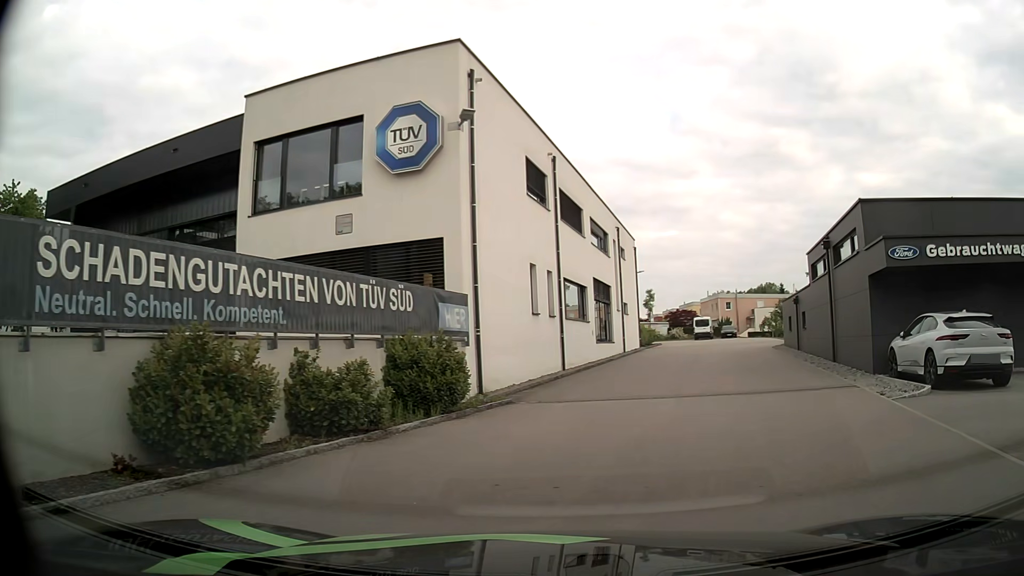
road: secondary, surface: asphalt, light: Day
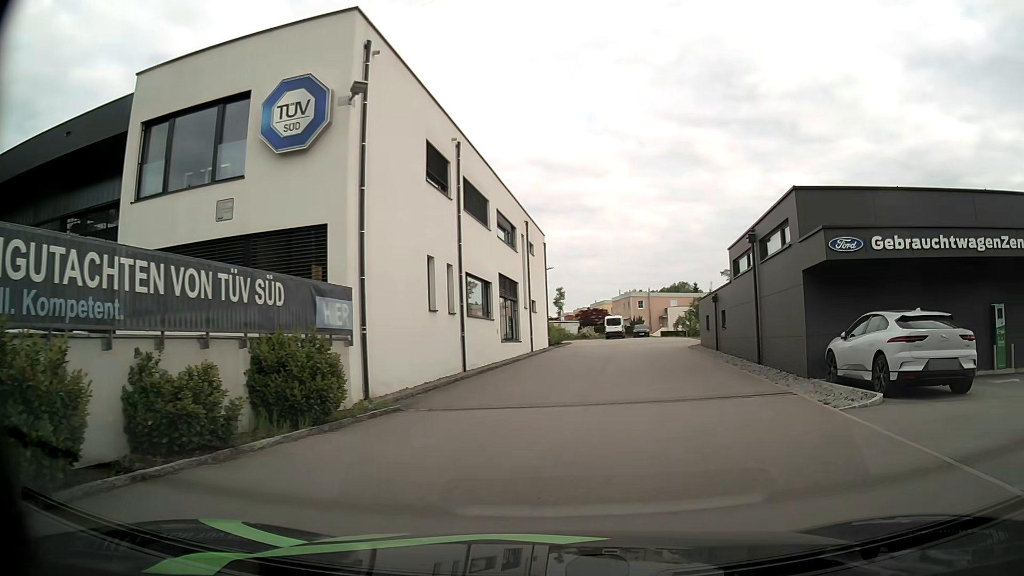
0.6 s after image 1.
(+0.2, +1.8) m; +9°
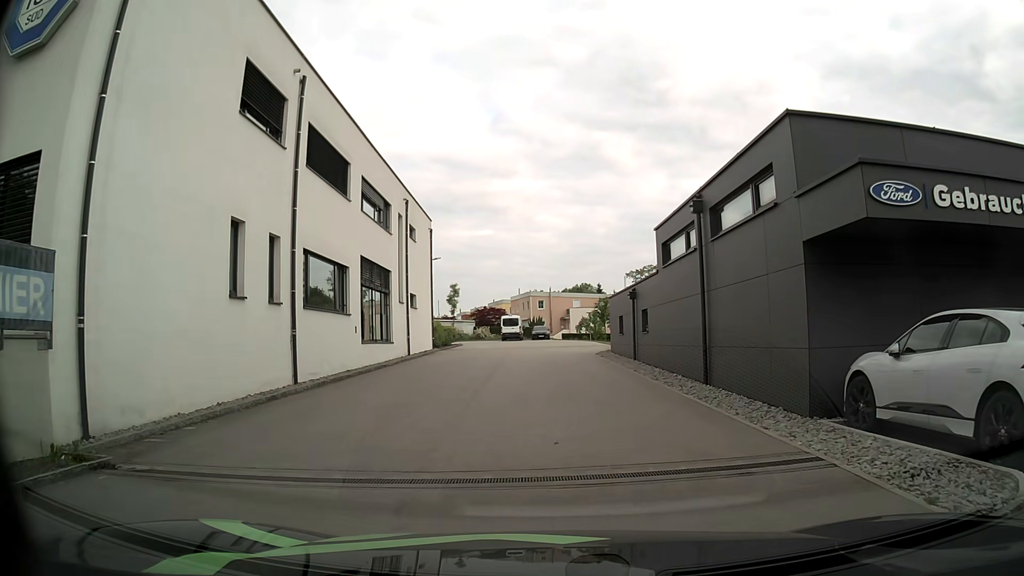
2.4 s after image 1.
(+0.8, +6.4) m; +9°
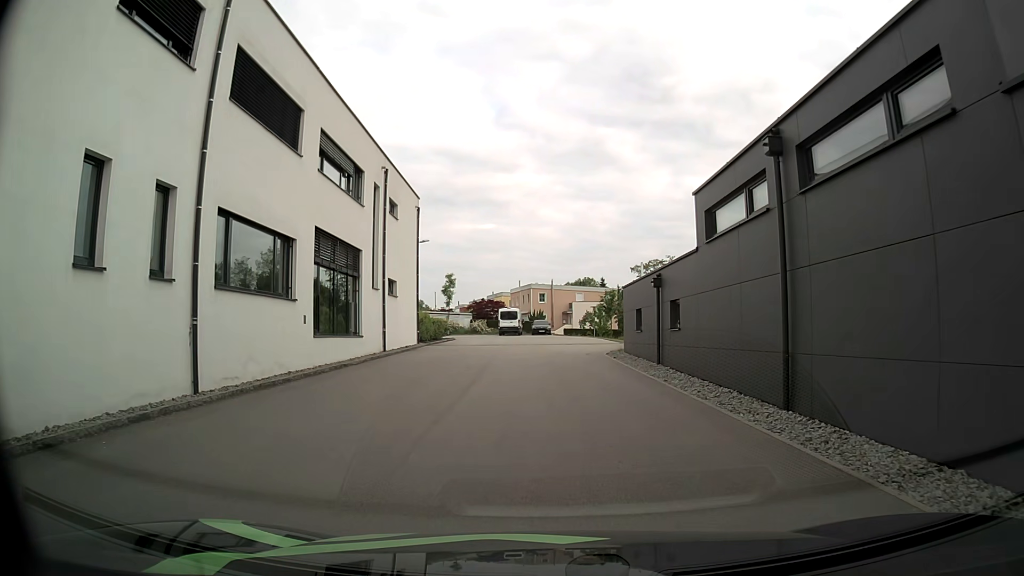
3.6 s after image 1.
(0.0, +5.2) m; -1°
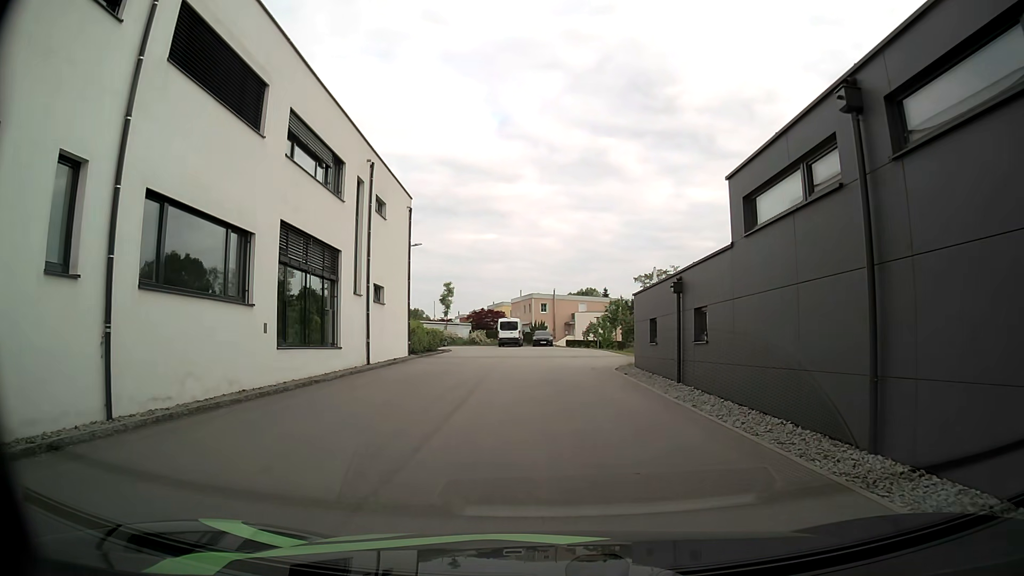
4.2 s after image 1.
(0.0, +2.8) m; 0°
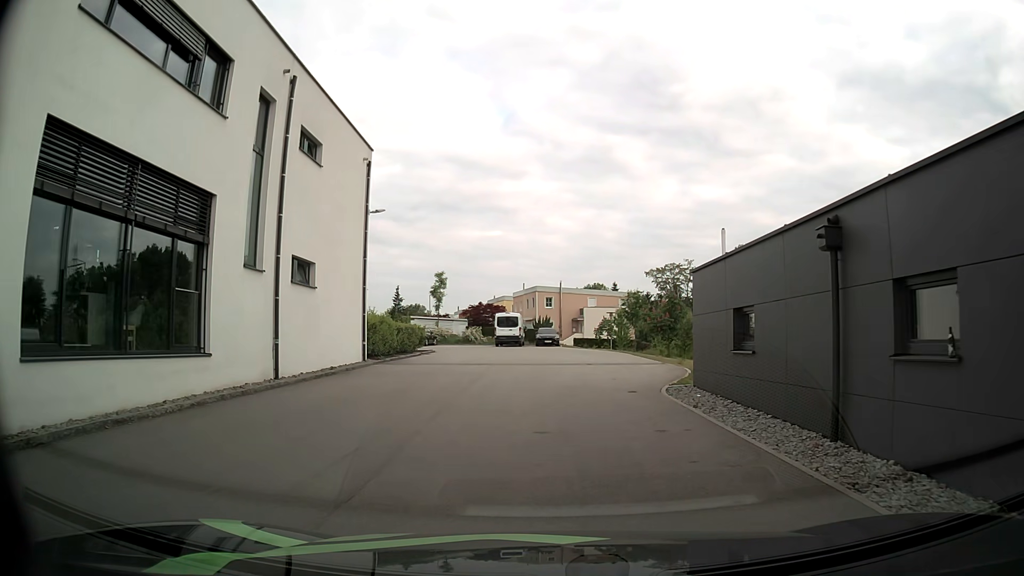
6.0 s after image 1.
(+0.1, +9.2) m; 0°
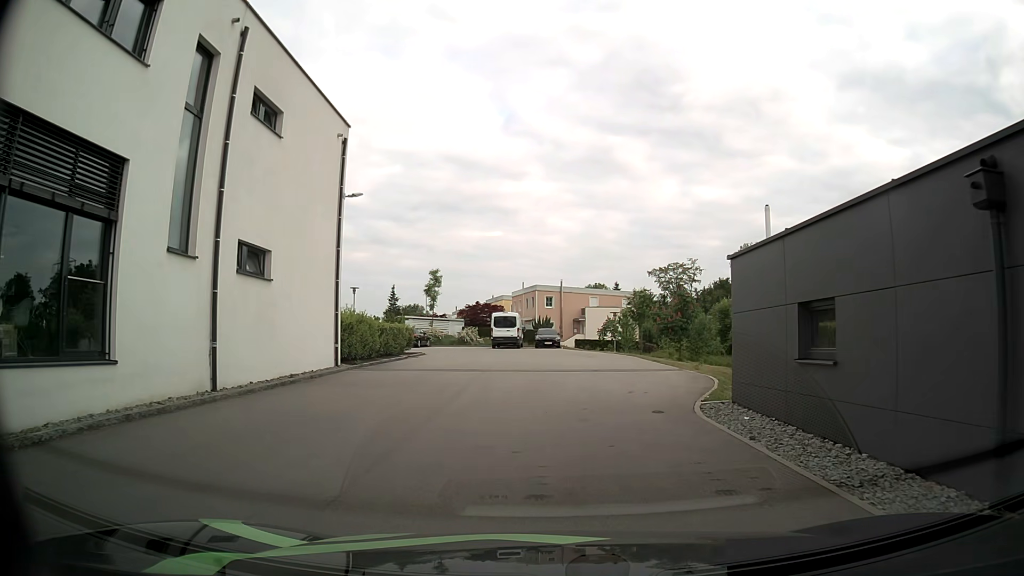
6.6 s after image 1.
(0.0, +3.3) m; -2°
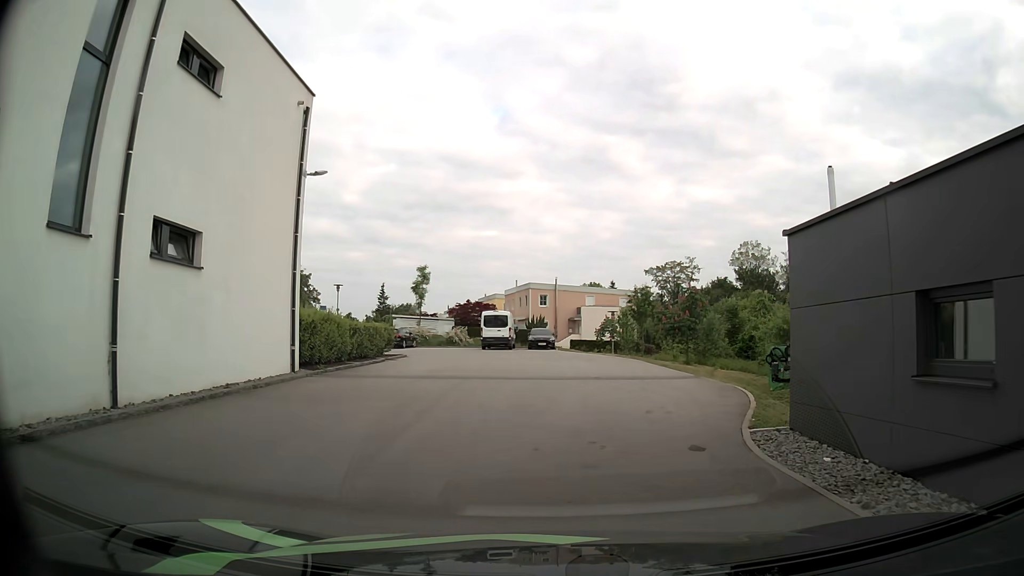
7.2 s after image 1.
(+0.1, +3.3) m; +3°
(0, +10) (+1, +20) (+1, +30) (-2, +39) (-11, +43) (-20, +39) (-24, +30) (-28, +21) (-30, +11) (-30, +1) m
